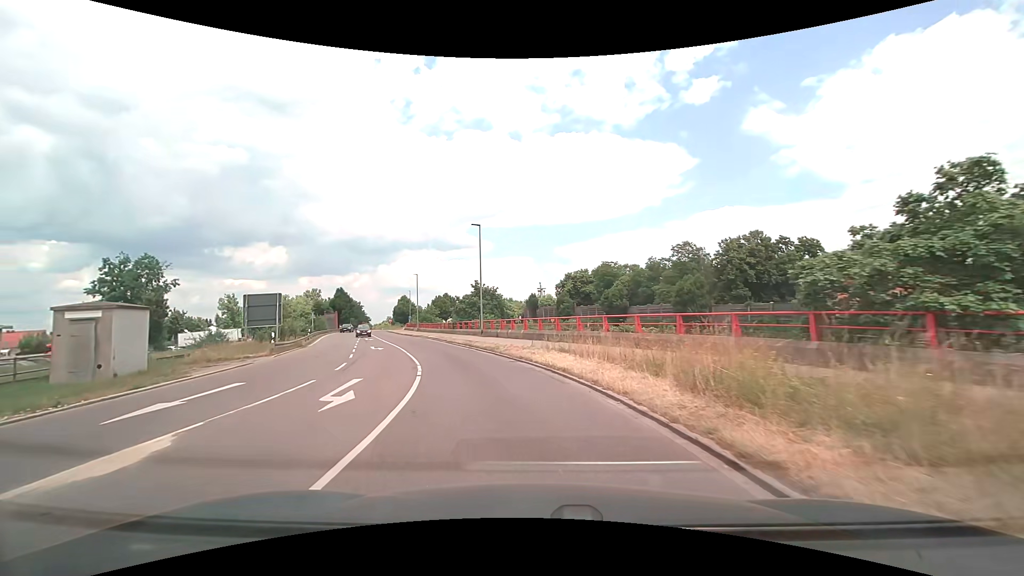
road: secondary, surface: asphalt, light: Day
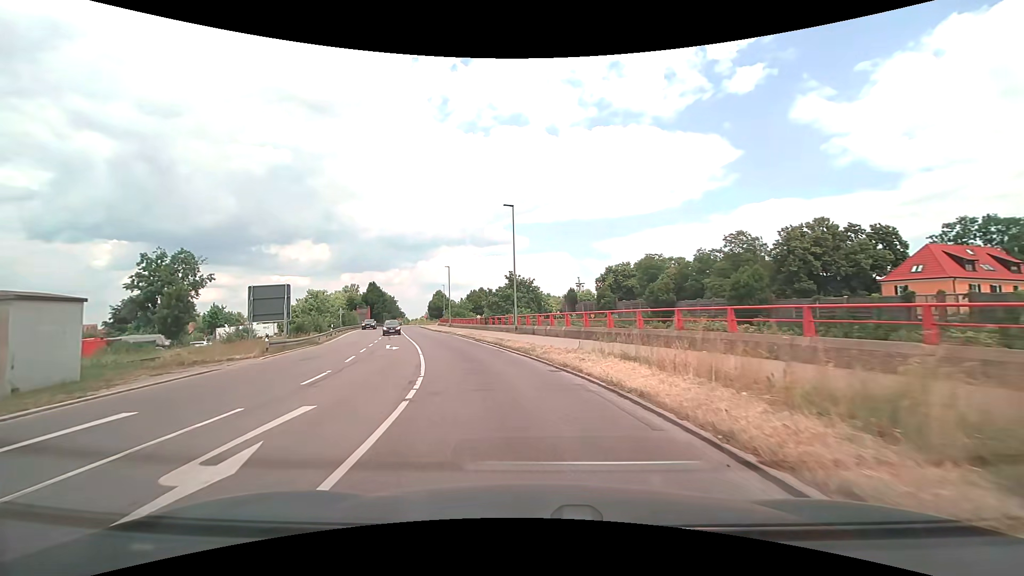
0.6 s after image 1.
(-0.2, +5.3) m; -4°
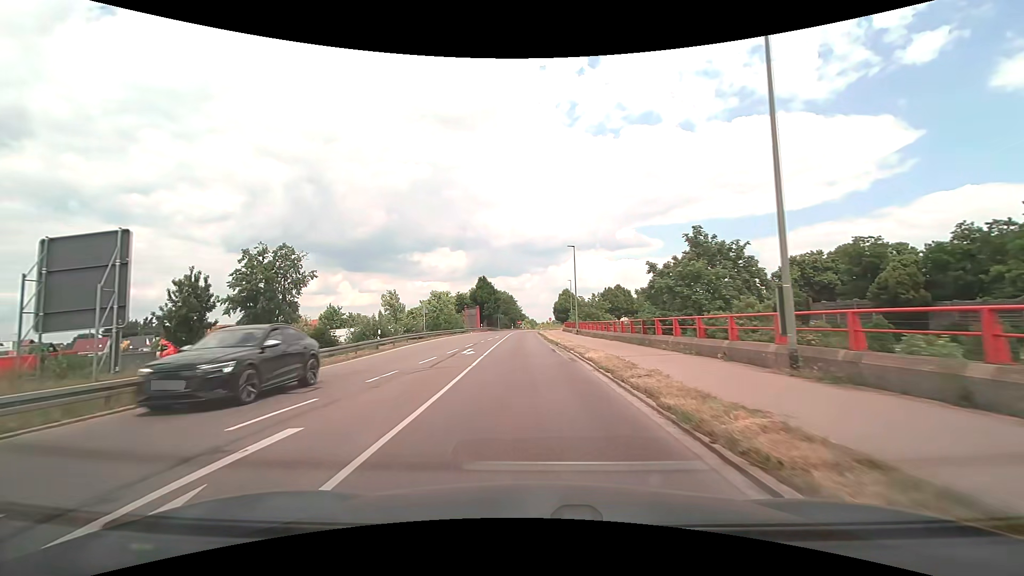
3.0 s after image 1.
(-3.2, +23.2) m; -15°
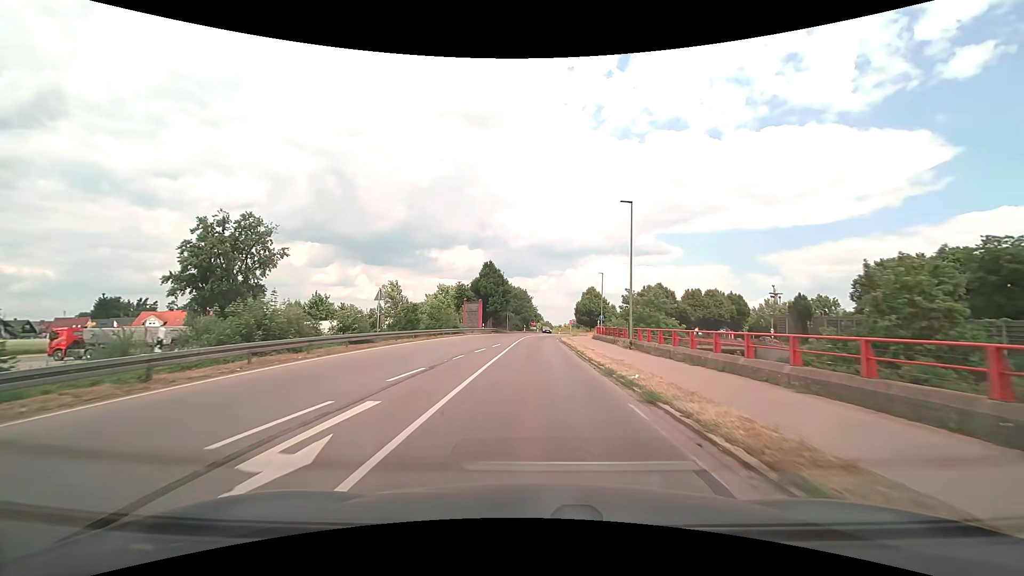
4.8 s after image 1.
(-0.7, +19.7) m; -2°
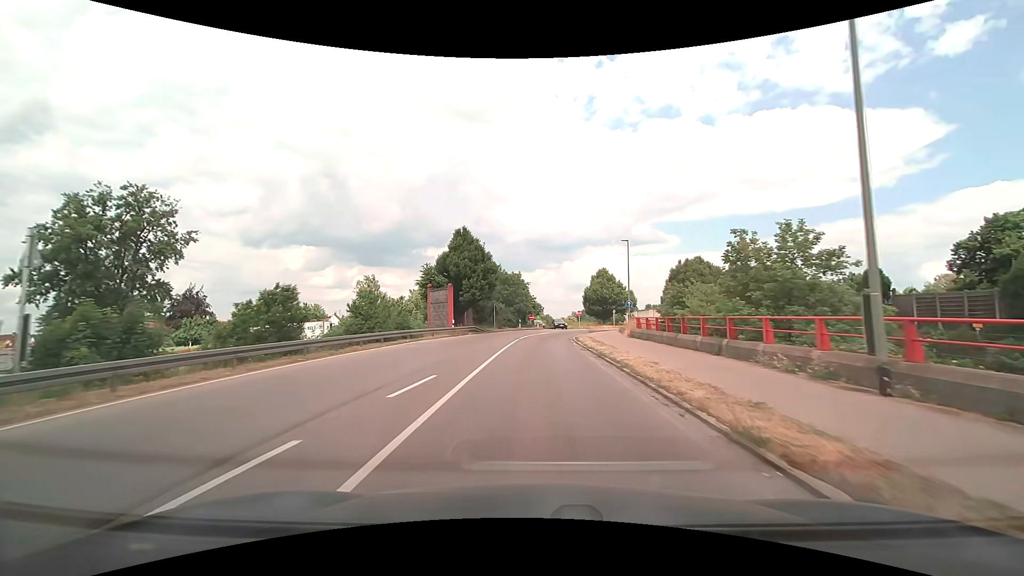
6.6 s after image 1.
(+0.1, +21.1) m; 0°
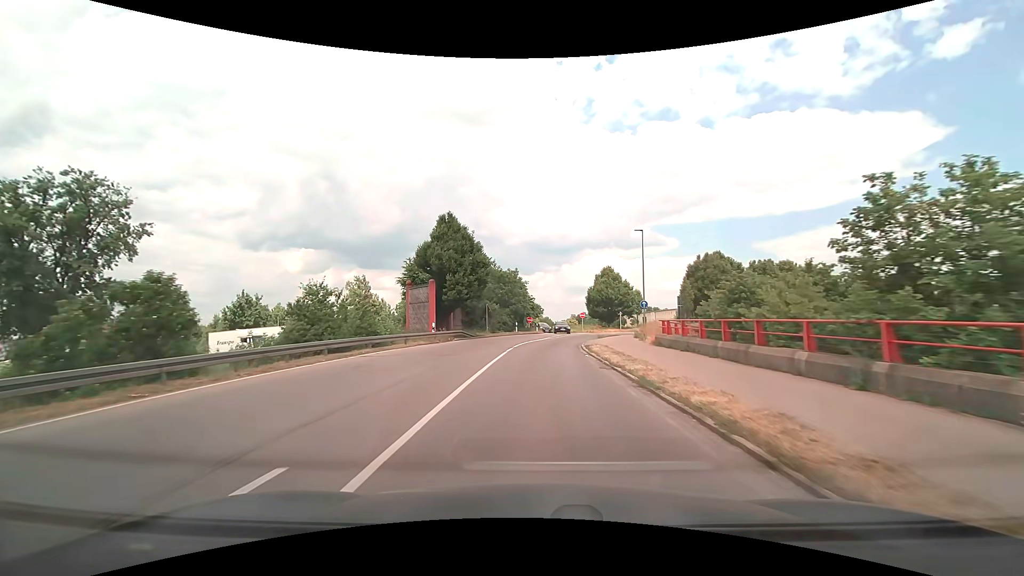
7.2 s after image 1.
(0.0, +7.0) m; 0°
(0, +10) (0, +20) (+1, +30) (+3, +40) (+6, +49) (+10, +58) (+16, +66) (+24, +73) (+32, +79) (+40, +85) m
